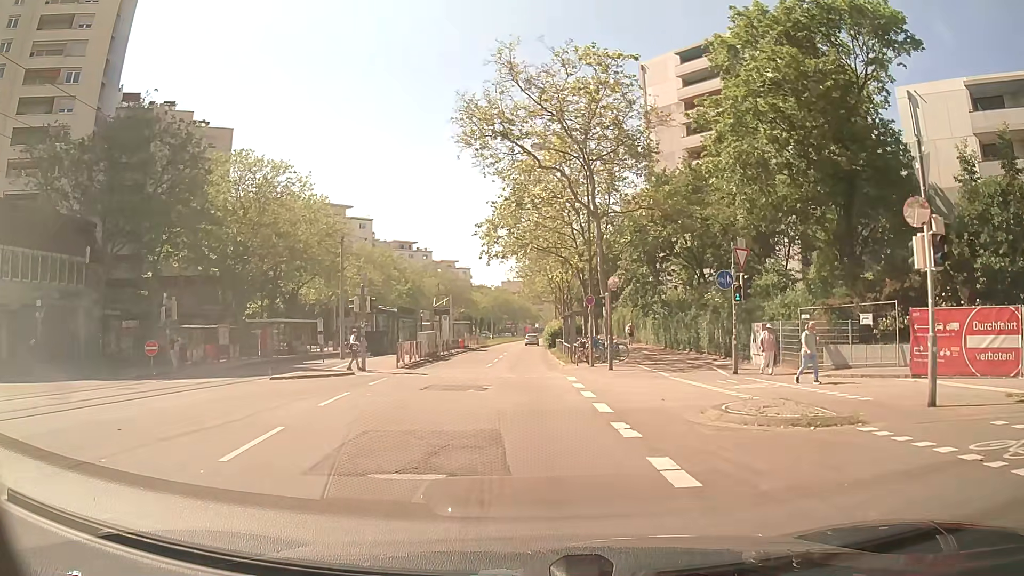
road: tertiary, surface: asphalt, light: Day
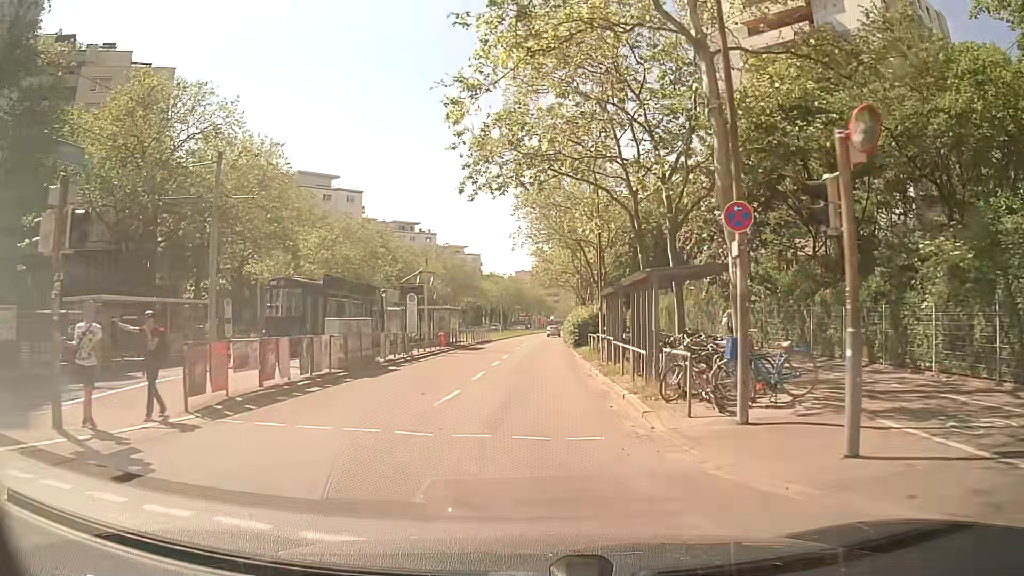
(-0.1, +19.3) m; -1°
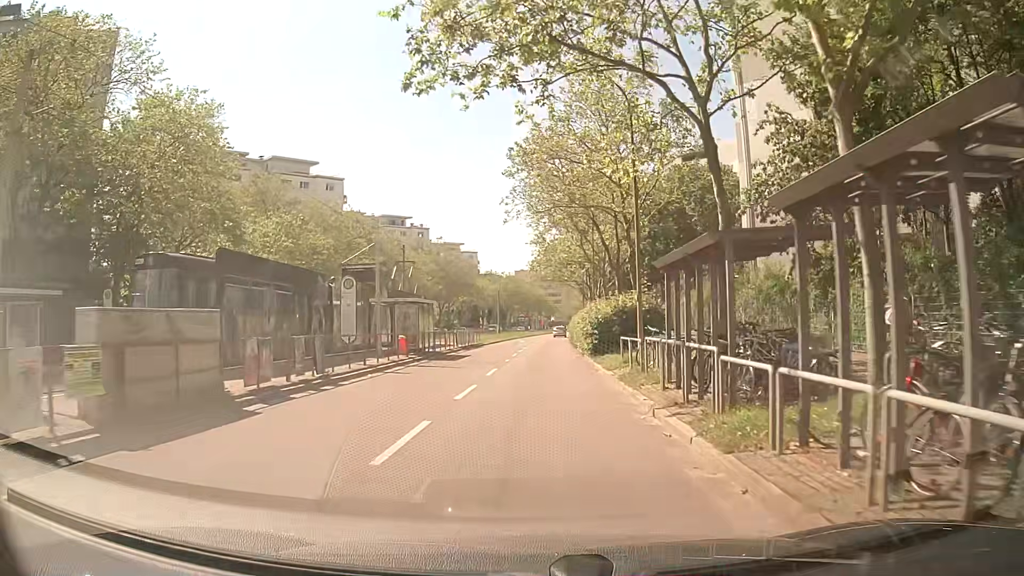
(0.0, +11.3) m; +1°
(0, +10) (0, +20) (0, +30) (0, +40) (0, +50) (+1, +60) (+1, +70) (+1, +80) (+2, +90) (+2, +100) m
